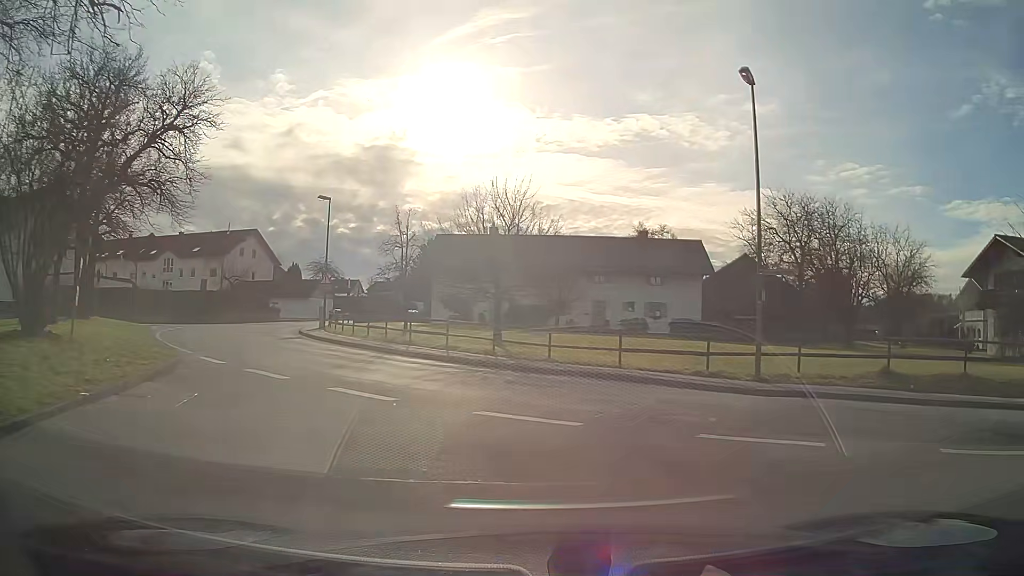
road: residential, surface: asphalt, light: Day
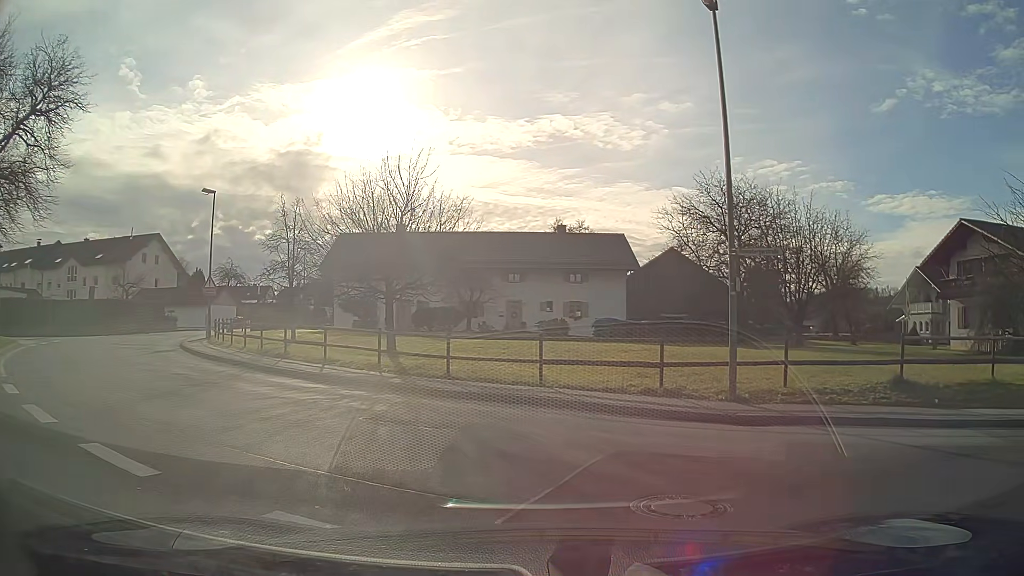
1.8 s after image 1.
(+0.3, +4.5) m; +7°
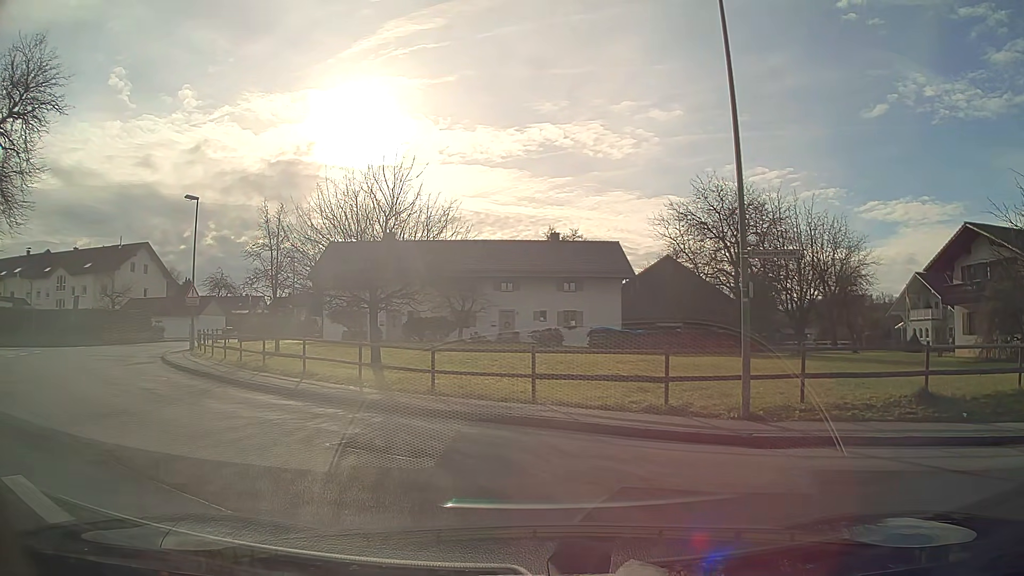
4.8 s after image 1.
(0.0, +1.3) m; 0°
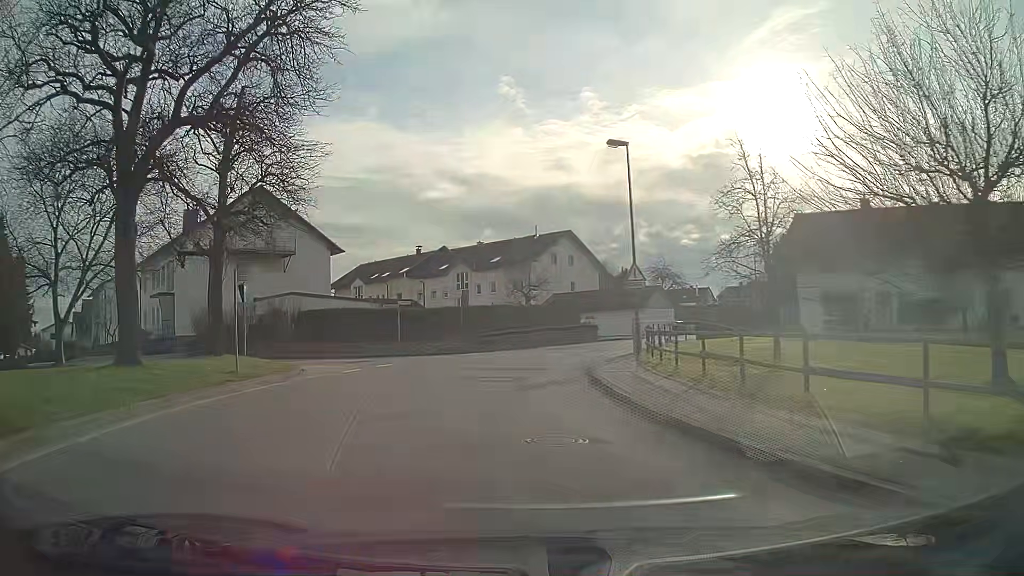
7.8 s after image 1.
(-5.0, +10.0) m; -38°
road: unclassified
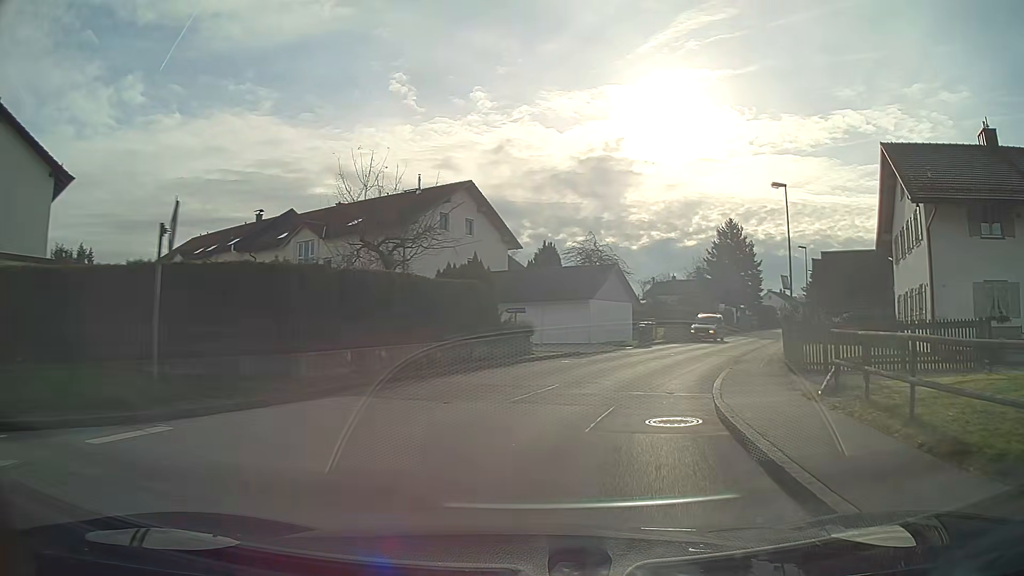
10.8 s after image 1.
(+1.2, +25.0) m; +13°
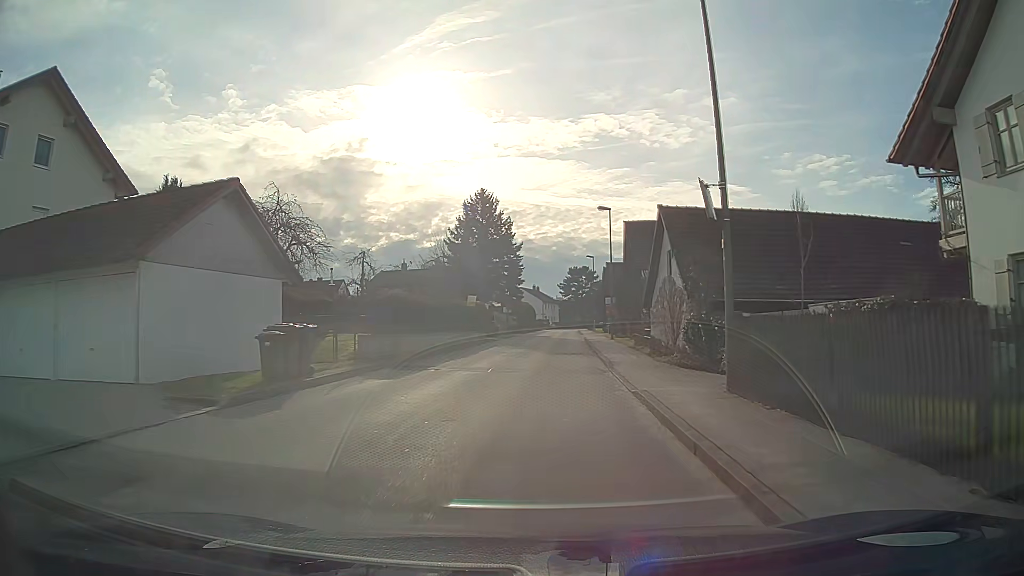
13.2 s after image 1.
(+4.9, +23.2) m; +20°
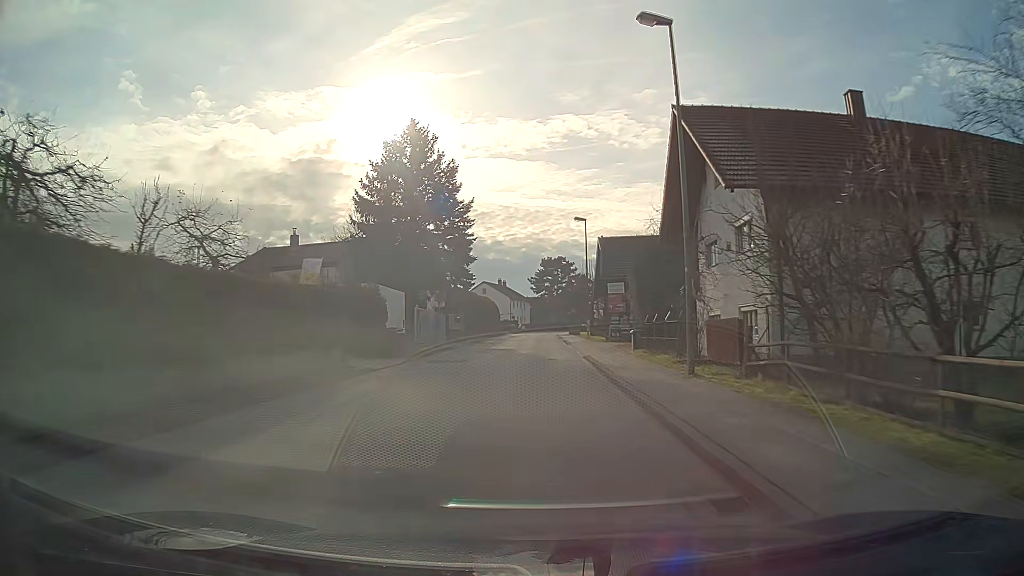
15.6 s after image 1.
(+0.7, +27.3) m; +2°
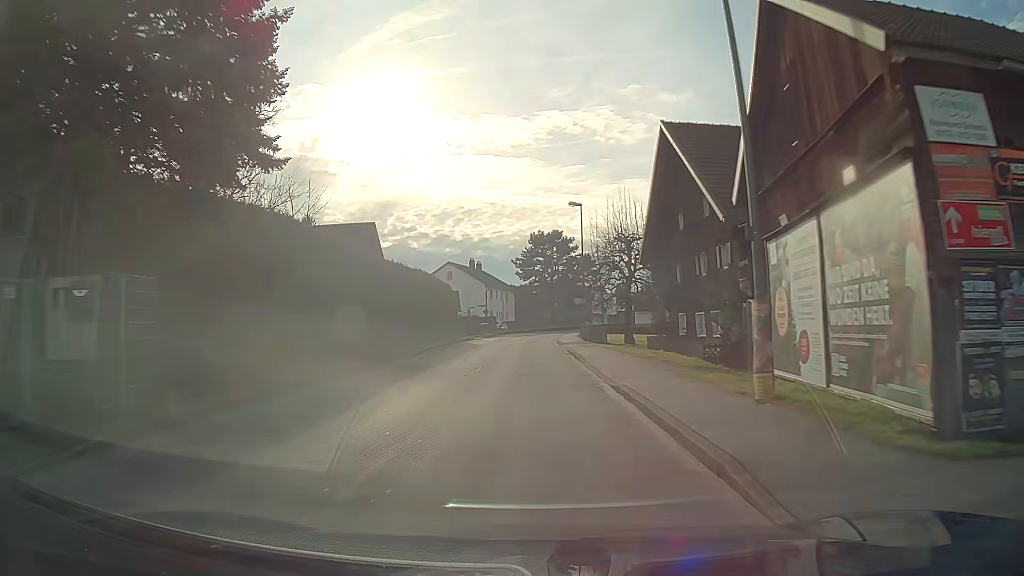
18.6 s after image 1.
(+0.4, +35.9) m; +1°
(0, +10) (0, +20) (0, +30) (0, +40) (0, +50) (+1, +60) (+2, +70) (+5, +80) (+8, +89) (+11, +98) m
